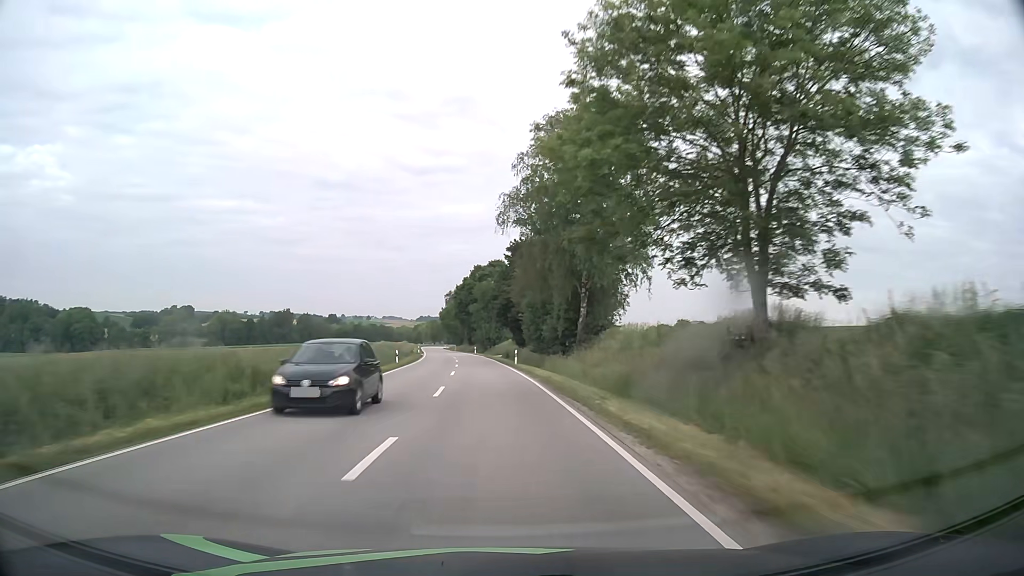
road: secondary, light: Day
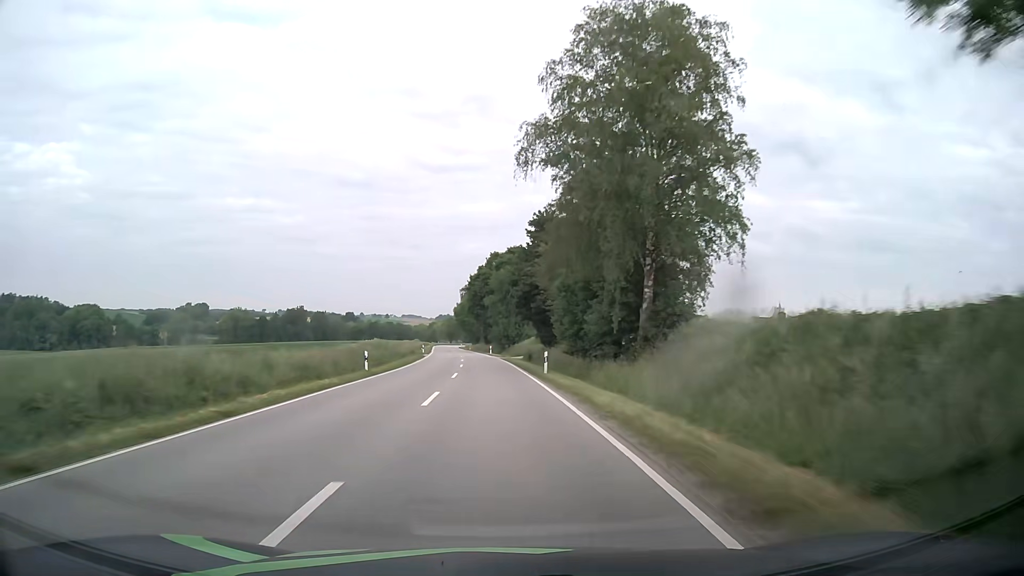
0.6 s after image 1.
(-0.2, +15.3) m; -2°
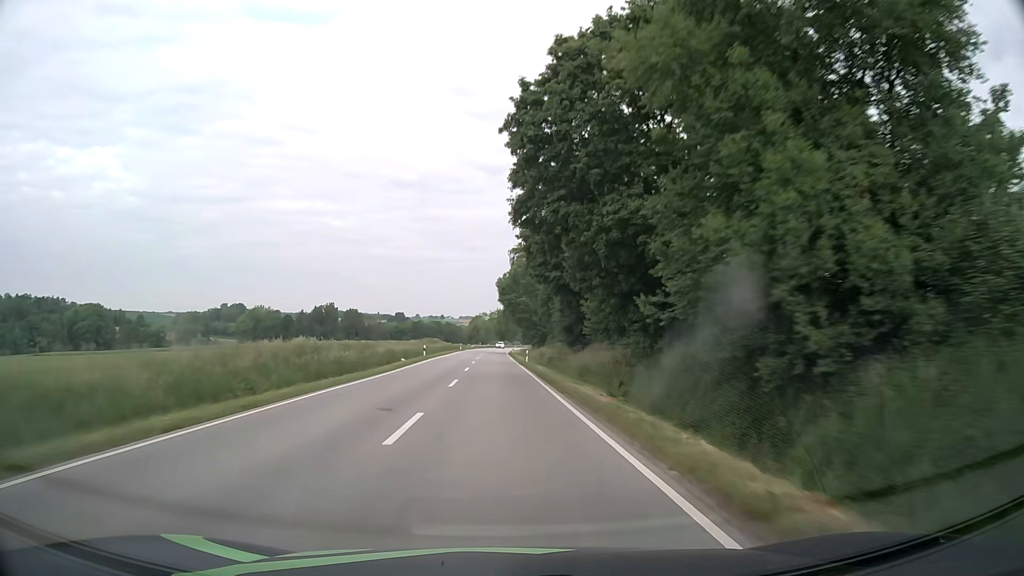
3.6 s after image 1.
(-4.0, +77.5) m; -5°
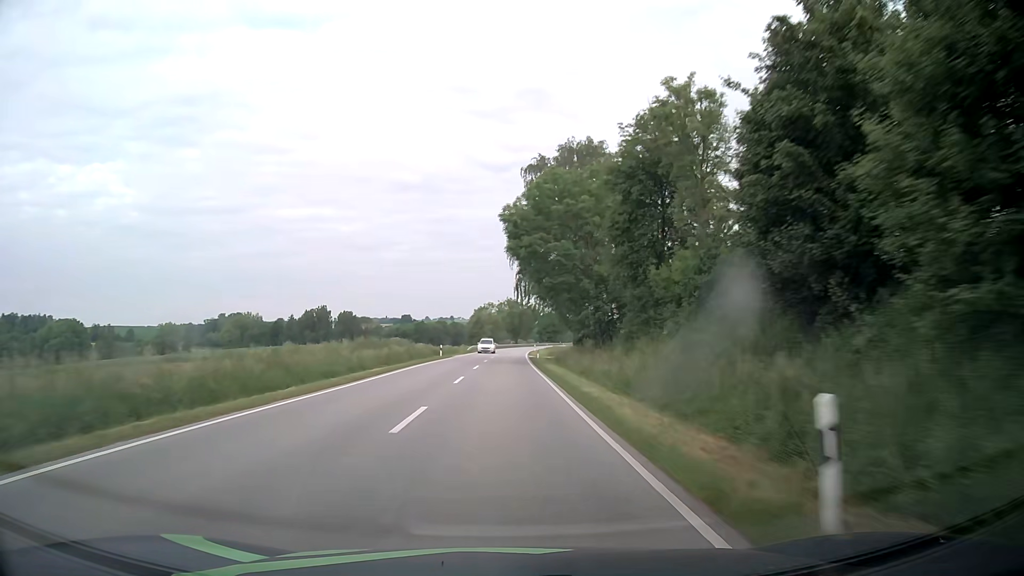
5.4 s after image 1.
(-0.5, +47.1) m; -1°
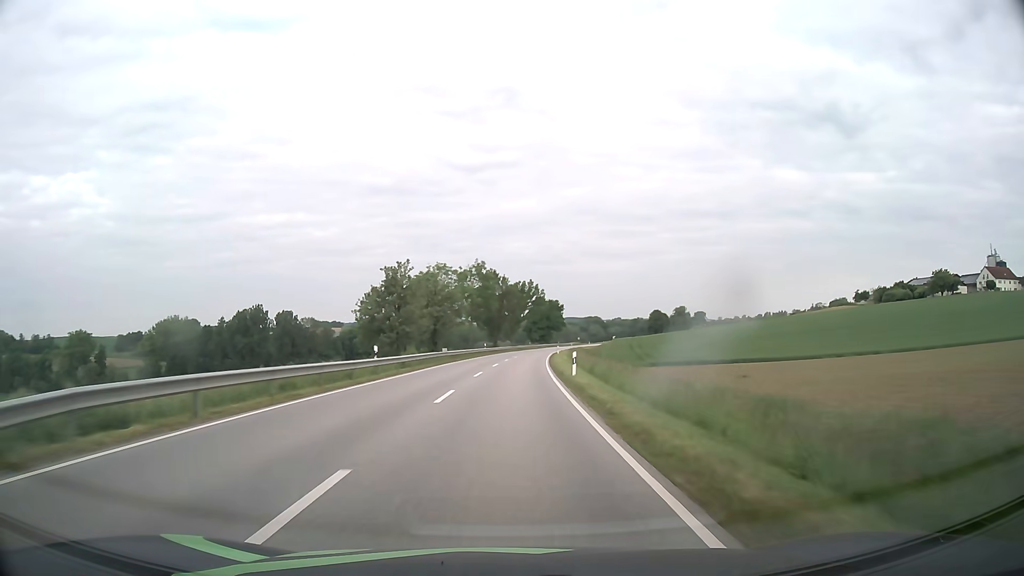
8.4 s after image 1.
(+1.0, +78.8) m; +2°
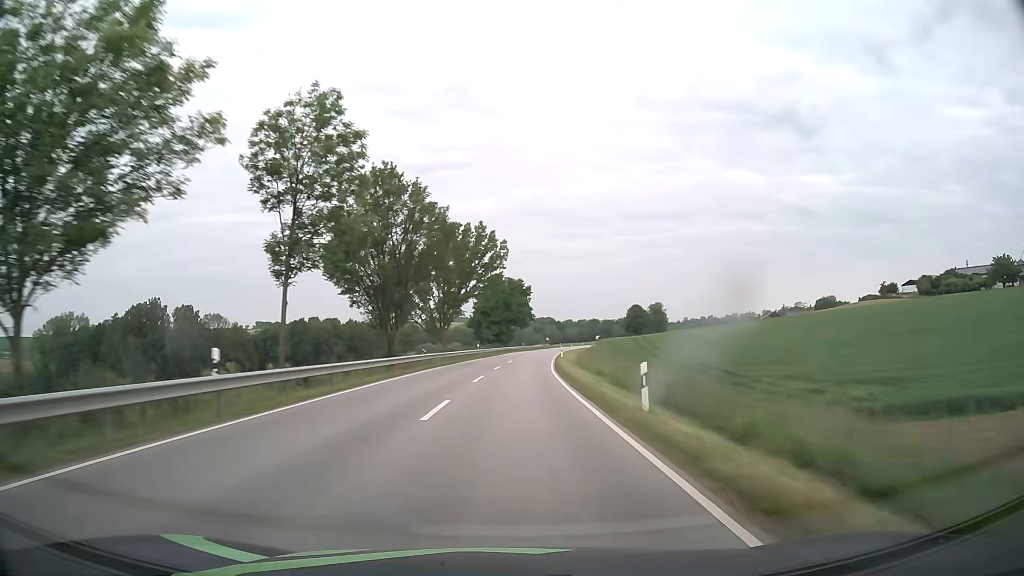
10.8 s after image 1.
(+2.2, +63.1) m; +4°
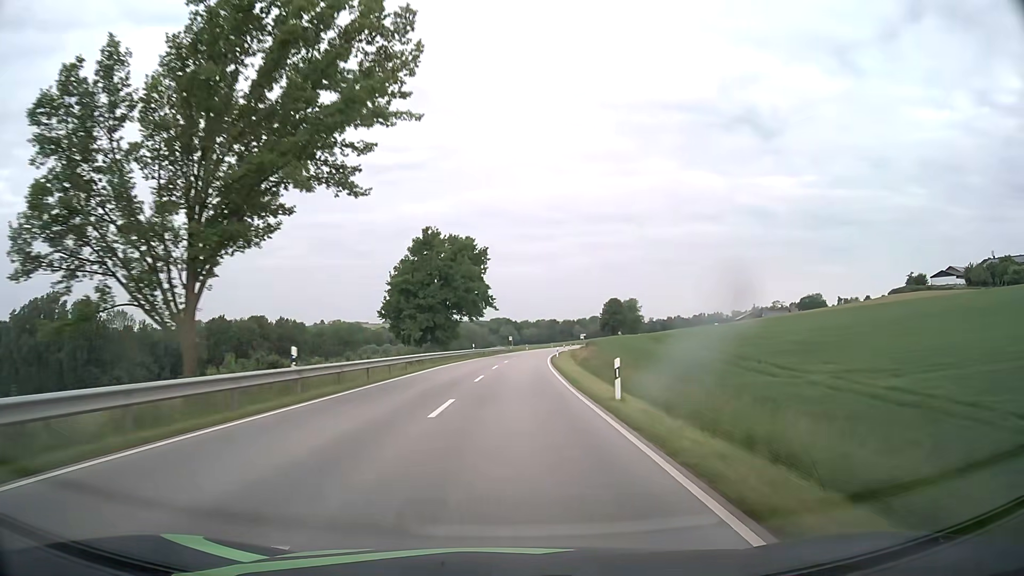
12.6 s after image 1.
(+1.6, +47.3) m; +4°
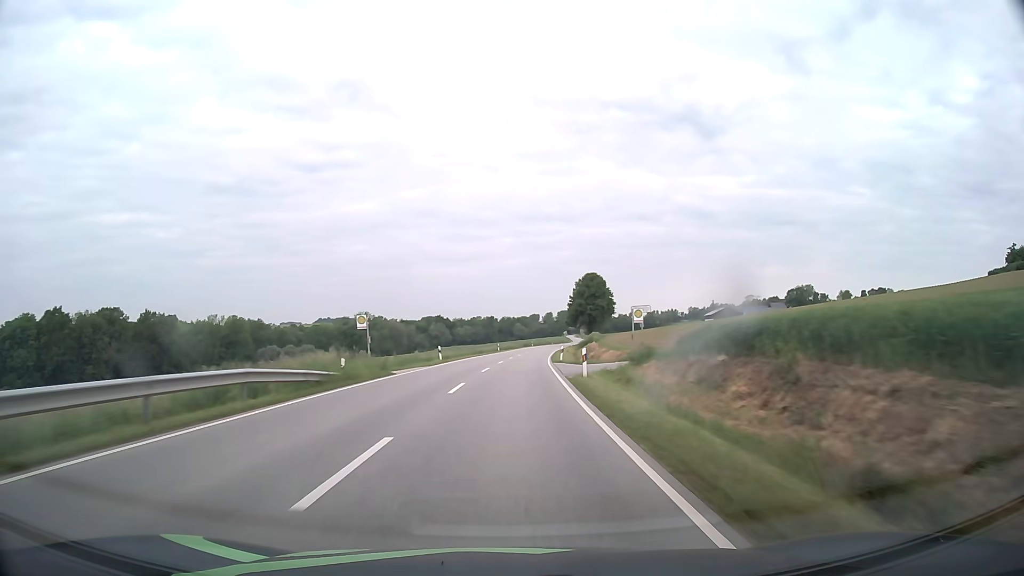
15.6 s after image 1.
(+3.9, +78.8) m; +6°
(0, +10) (0, +20) (0, +30) (+1, +40) (+1, +50) (+2, +60) (+3, +70) (+4, +80) (+5, +90) (+6, +100) m
